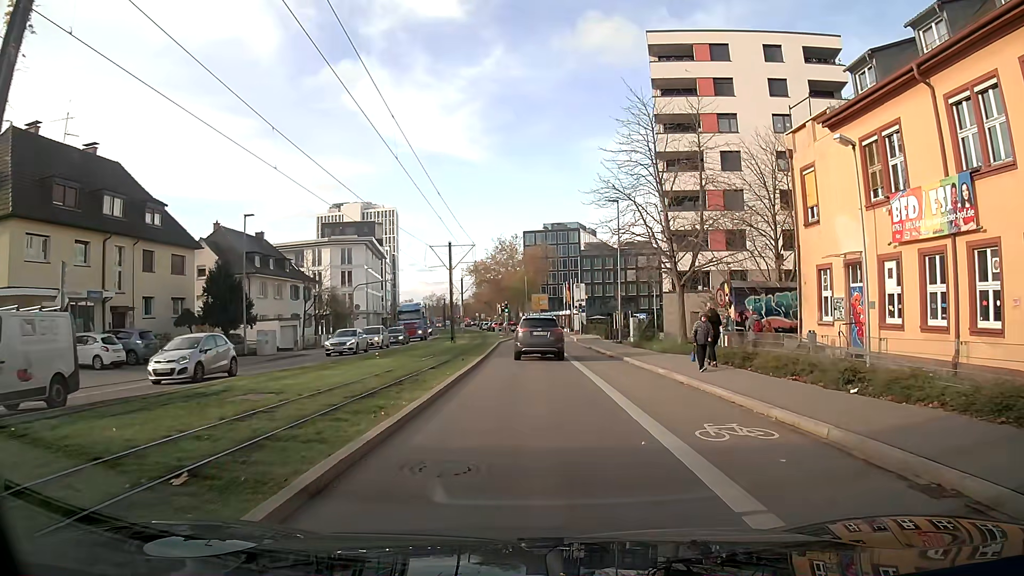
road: secondary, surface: asphalt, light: Day
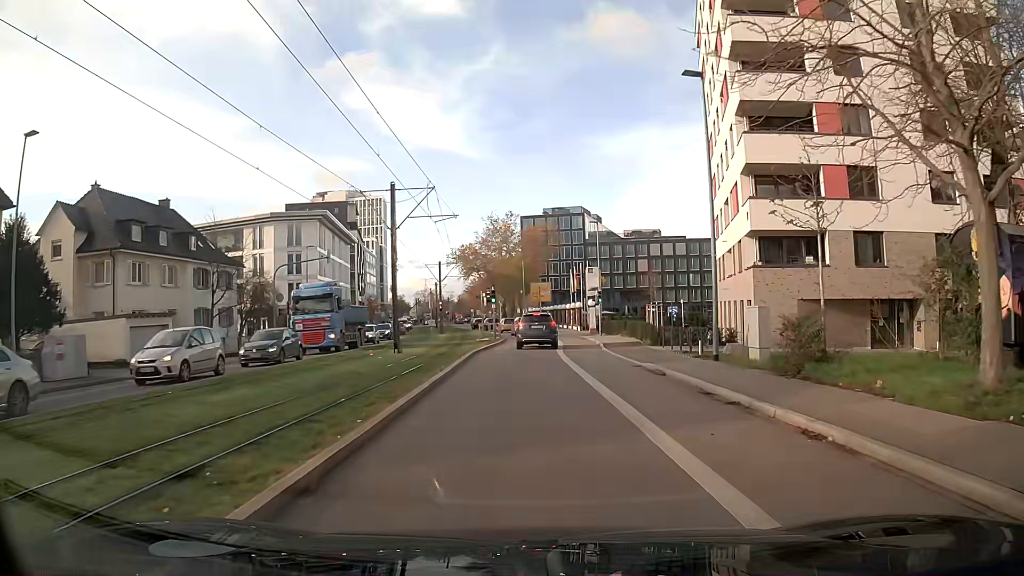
(0.0, +20.5) m; 0°
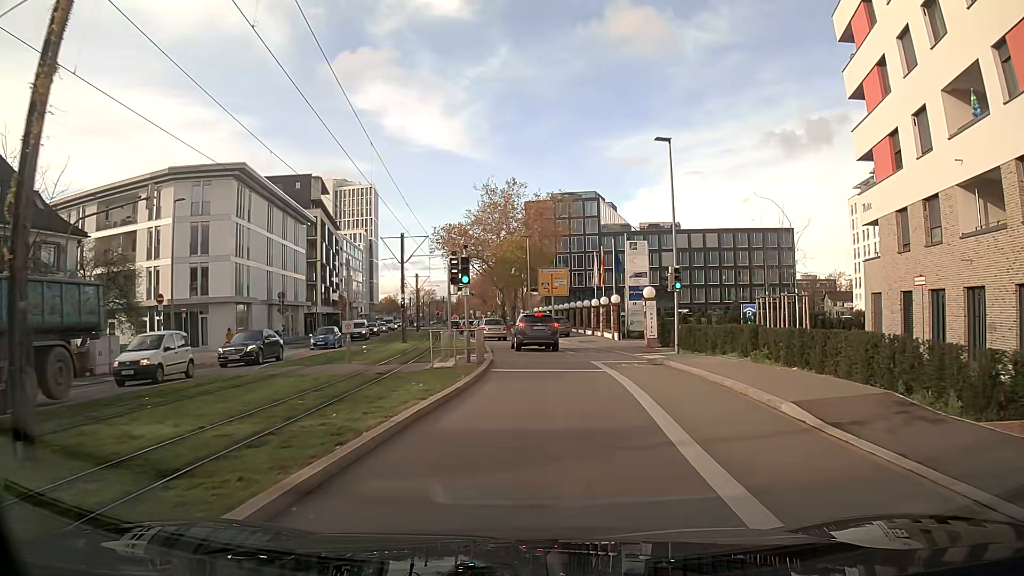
(-0.2, +23.2) m; +1°
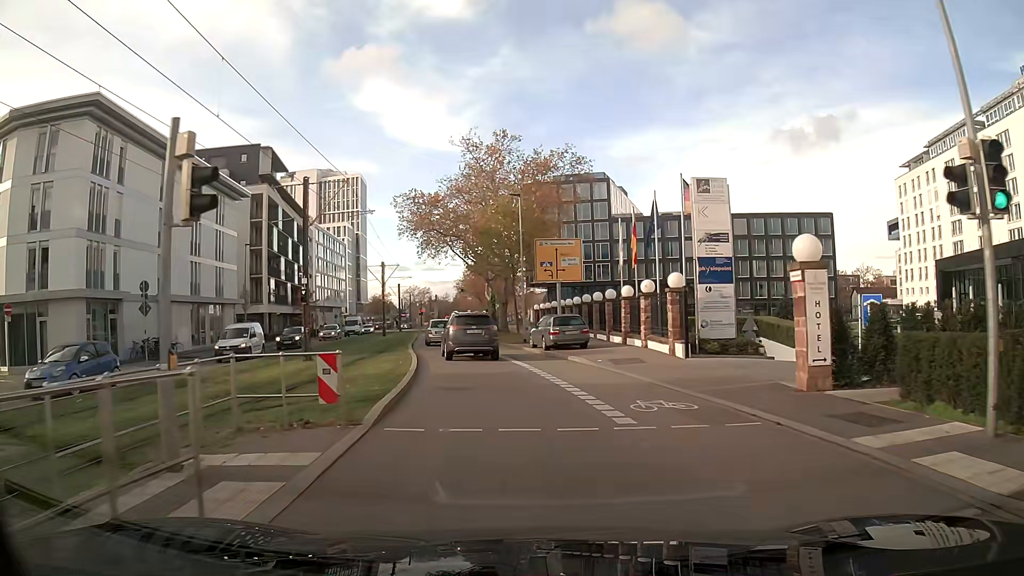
(+0.4, +18.8) m; -1°
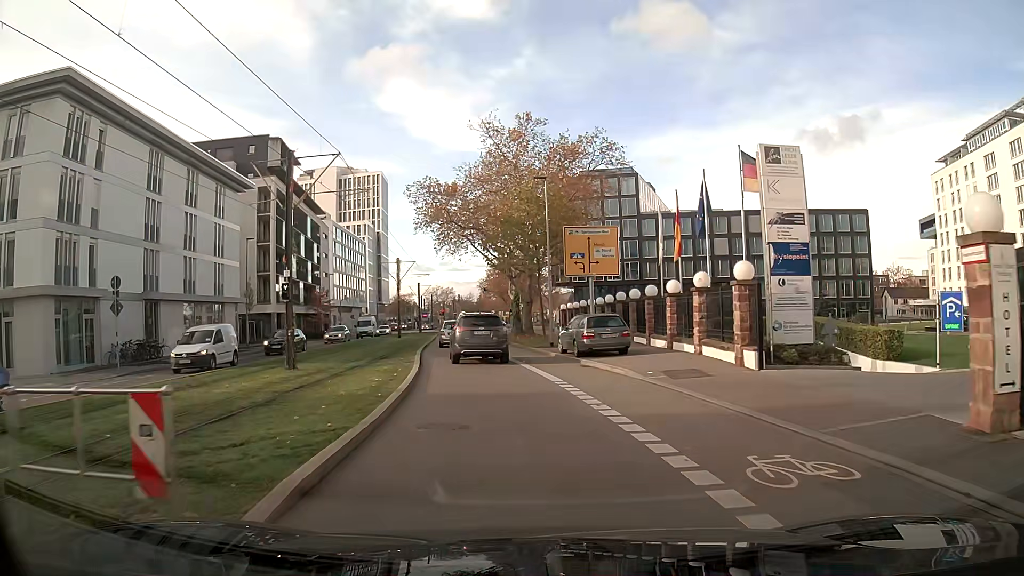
(-0.1, +4.7) m; -2°
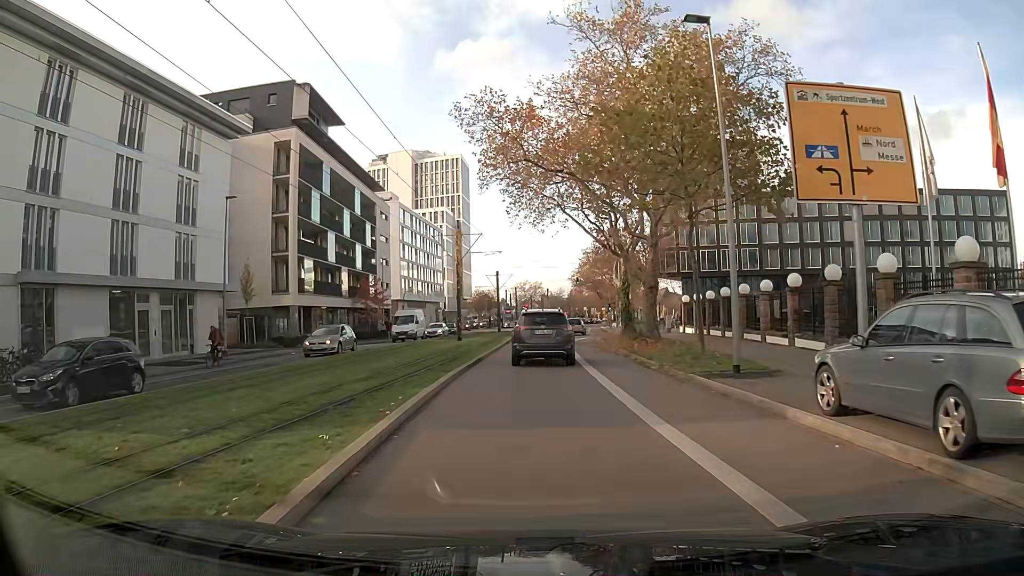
(-1.6, +17.7) m; -8°
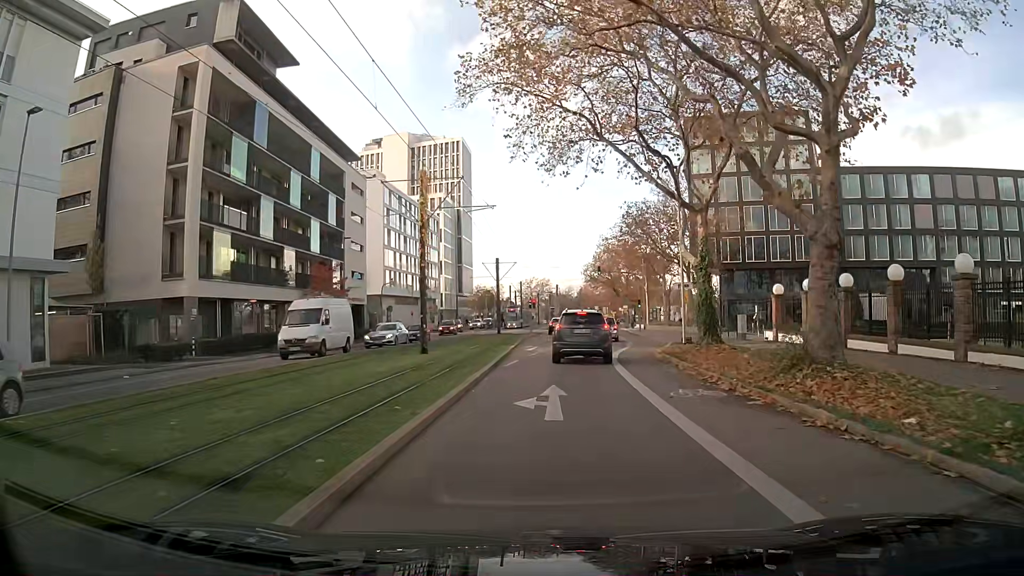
(-0.1, +17.7) m; 0°
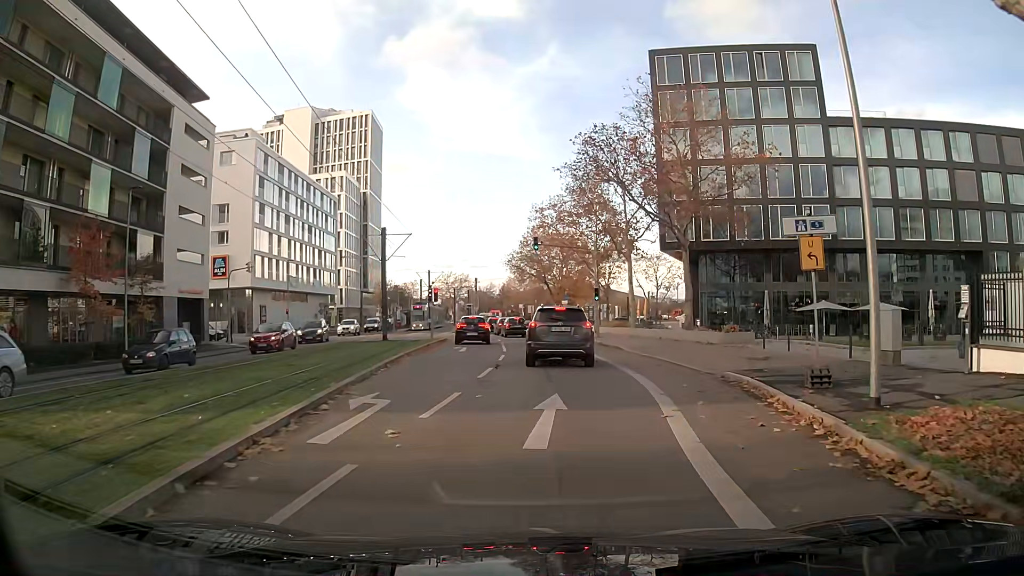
(+1.2, +22.0) m; +7°
(0, +10) (0, +20) (0, +30) (-1, +40) (-2, +50) (-3, +60) (-4, +70) (-5, +80) (-6, +90) (-6, +100) m
